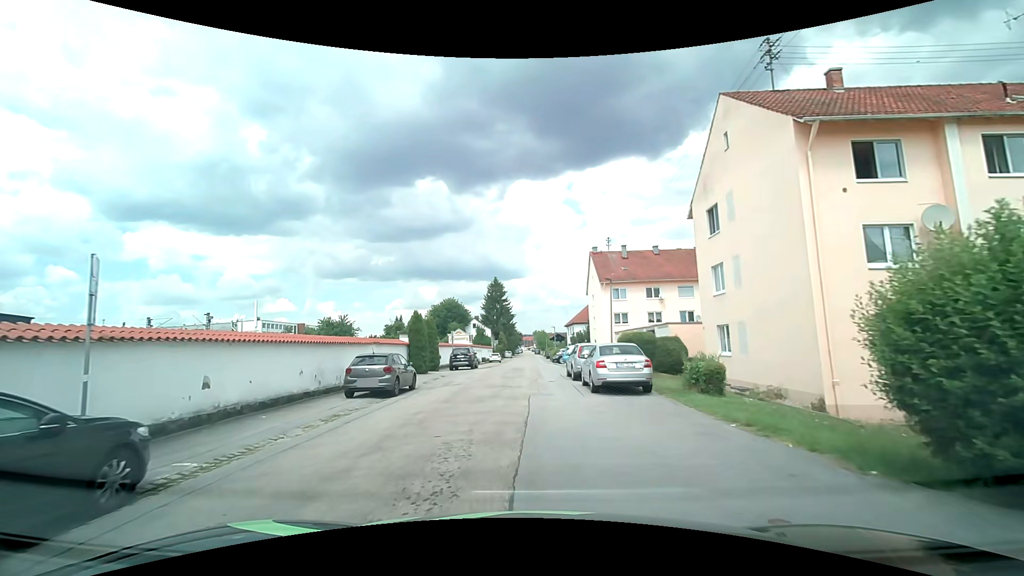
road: residential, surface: asphalt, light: Day
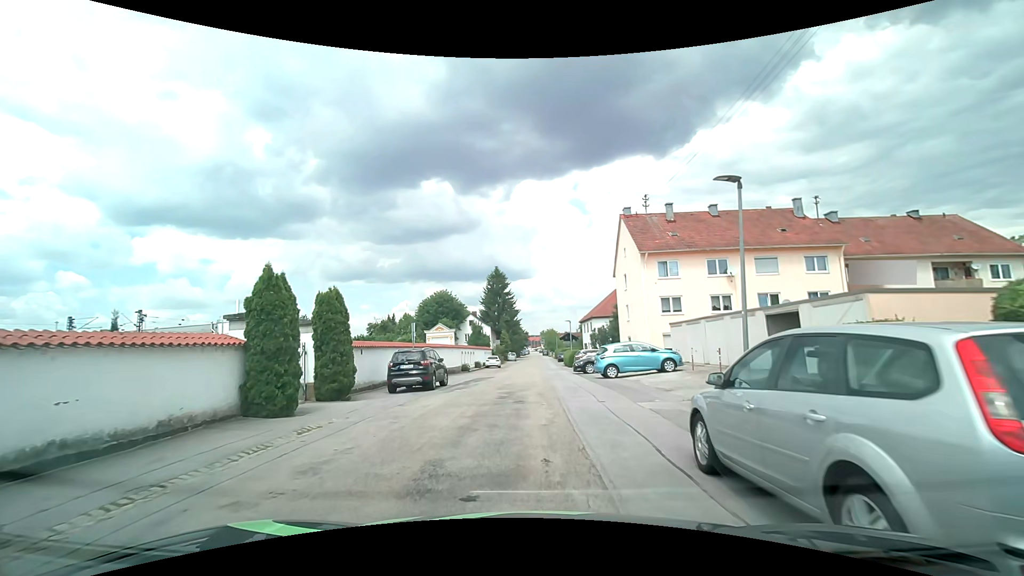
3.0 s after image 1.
(+0.1, +17.5) m; -1°
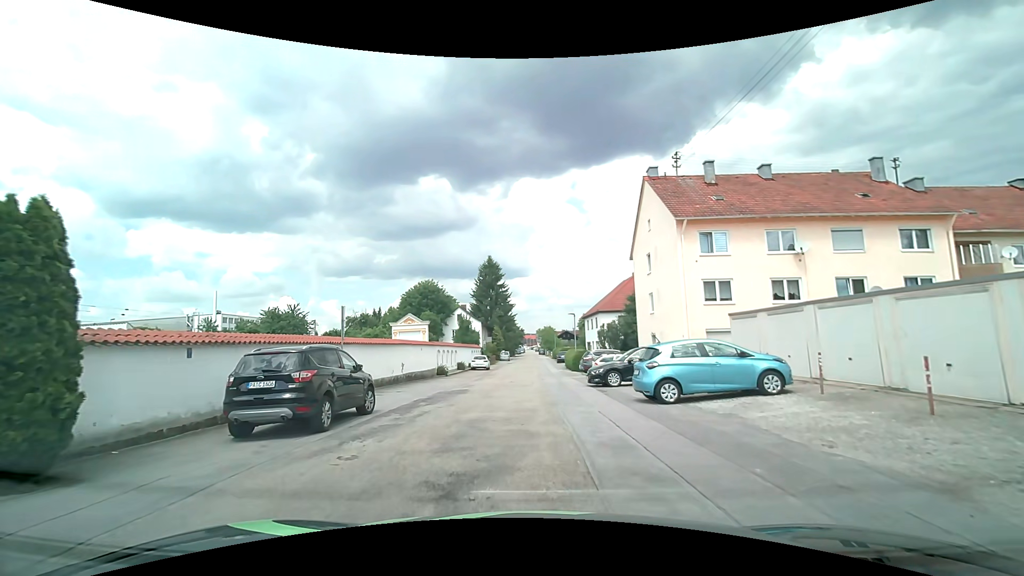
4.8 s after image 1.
(+0.1, +10.1) m; +1°
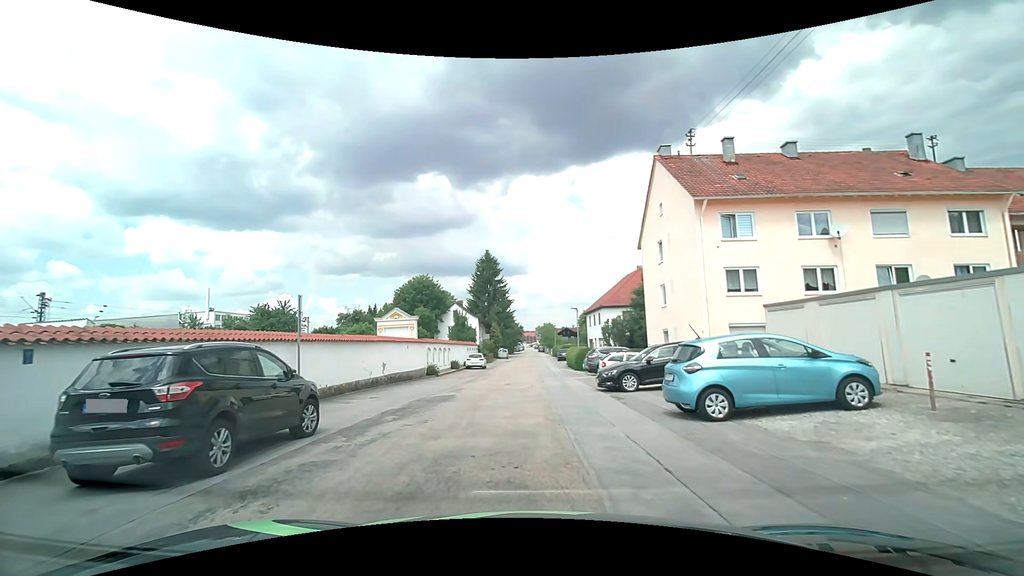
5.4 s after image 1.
(0.0, +3.3) m; 0°
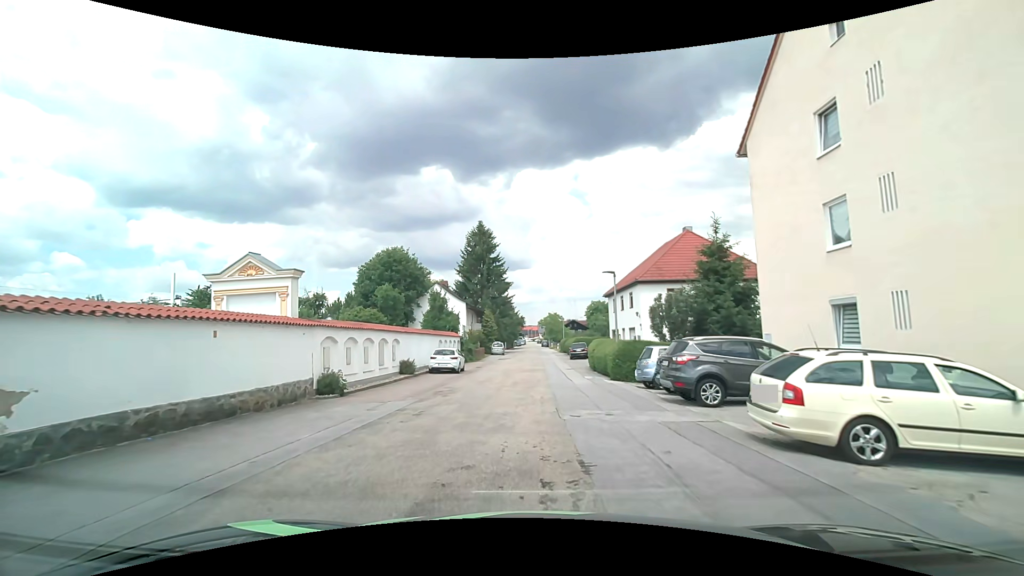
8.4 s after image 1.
(0.0, +17.5) m; 0°
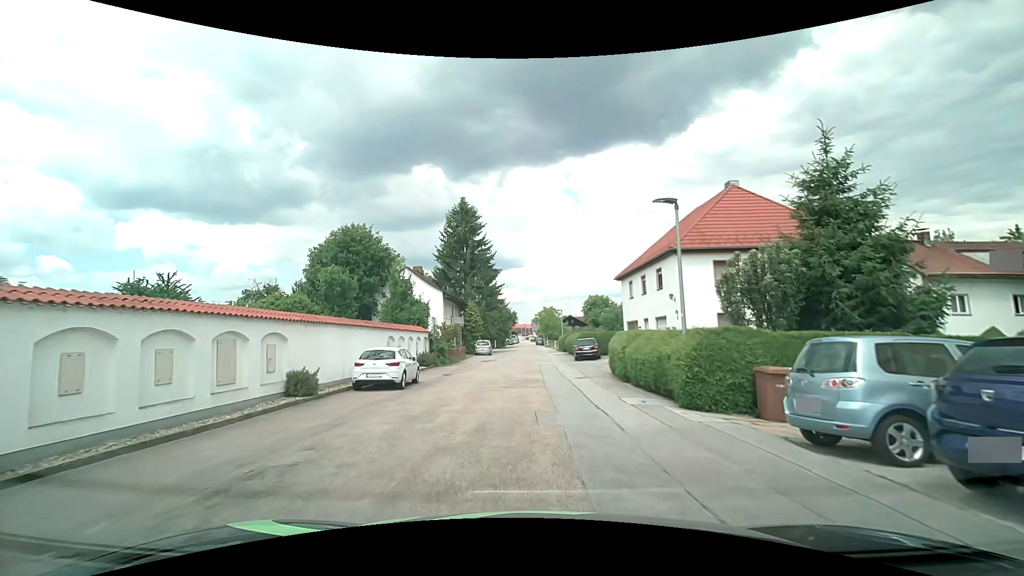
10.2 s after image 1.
(+0.2, +11.3) m; +1°
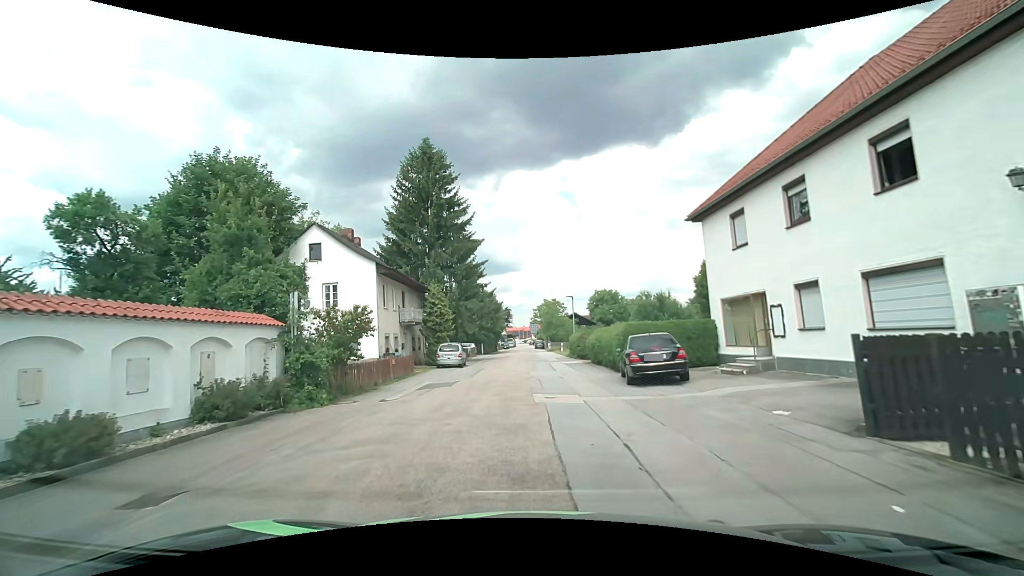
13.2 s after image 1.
(+0.3, +20.0) m; +1°
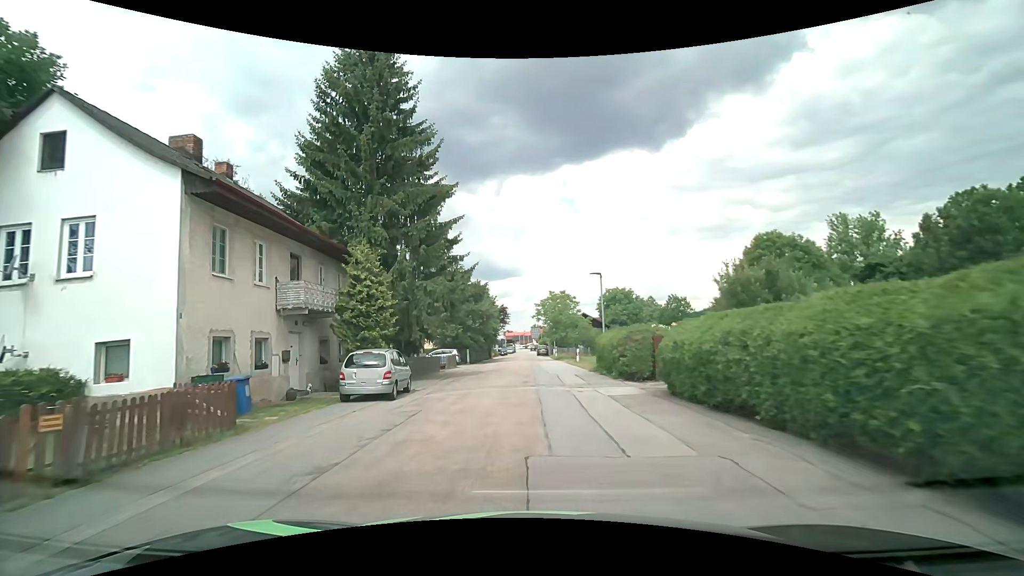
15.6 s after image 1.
(-0.1, +16.2) m; 0°
